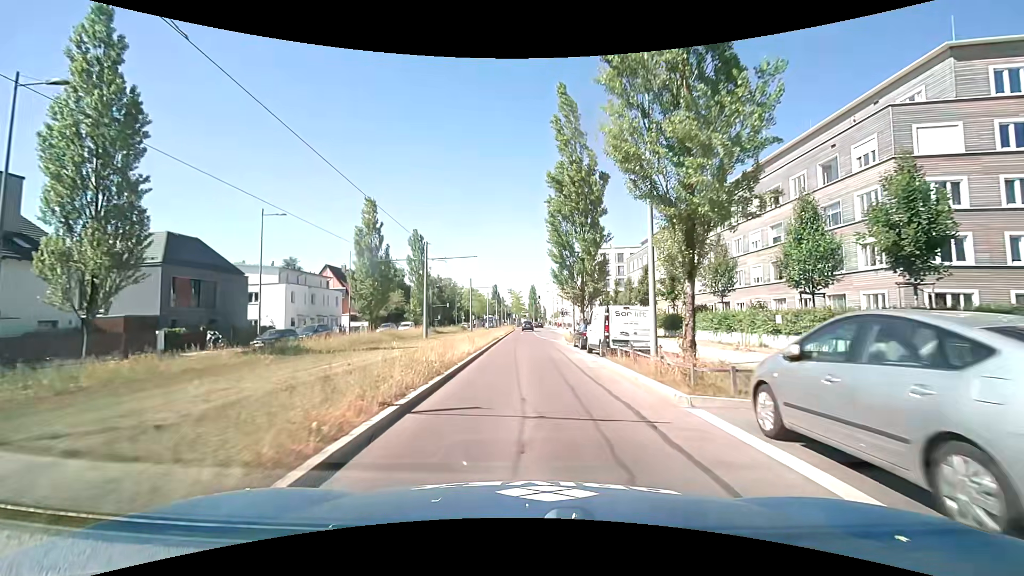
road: secondary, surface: asphalt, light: Day
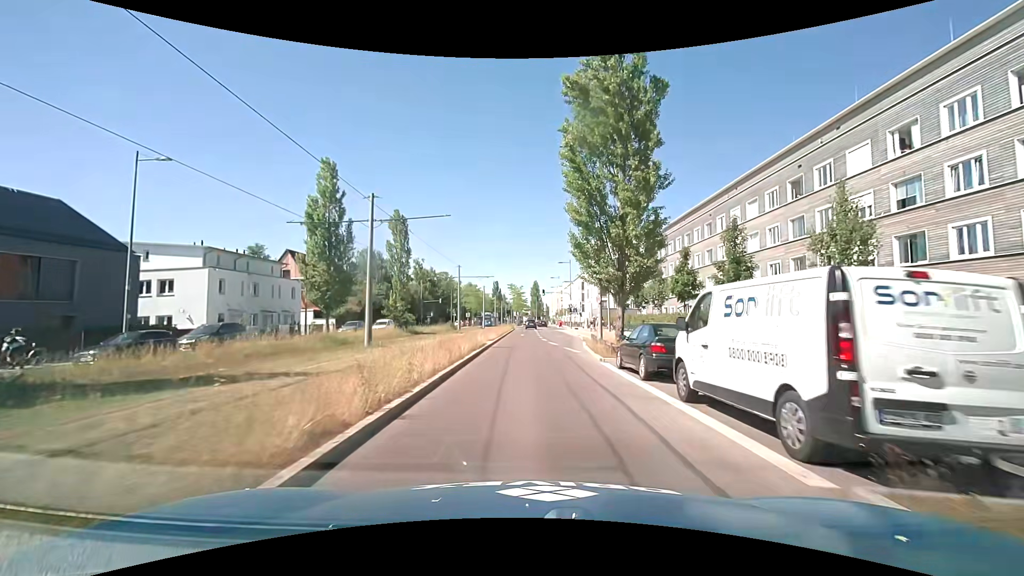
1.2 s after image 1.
(0.0, +13.3) m; 0°
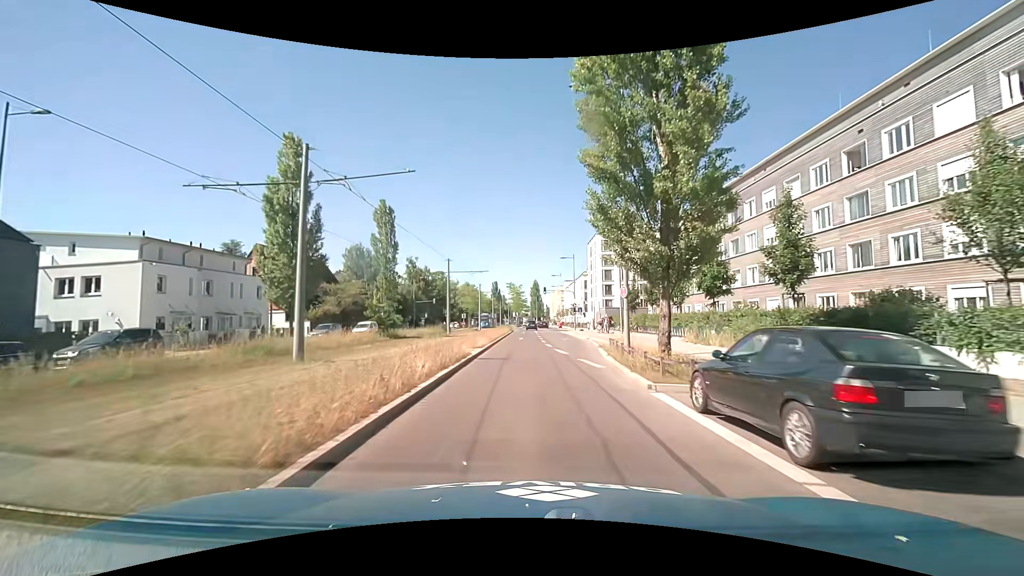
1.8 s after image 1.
(0.0, +6.9) m; 0°
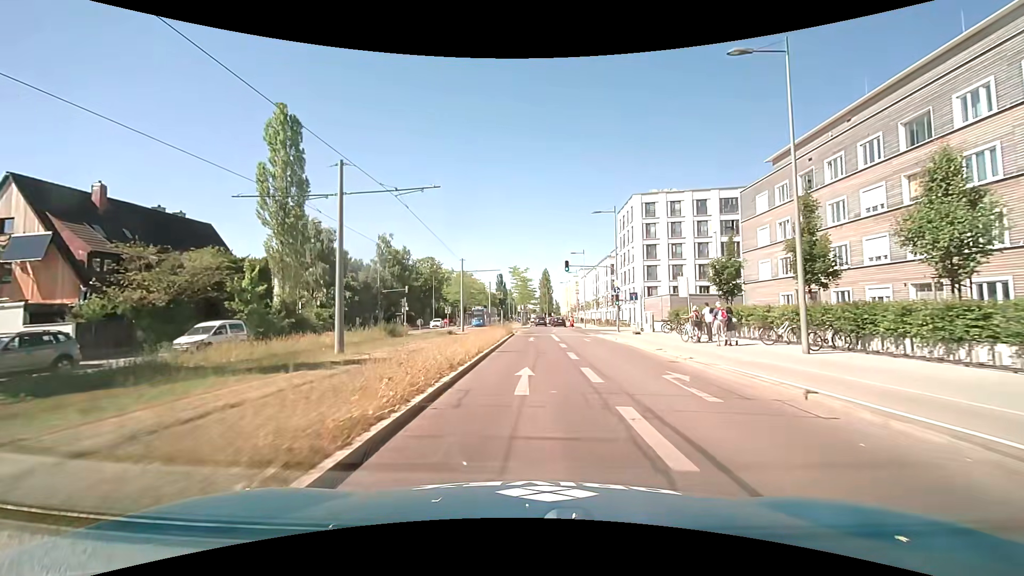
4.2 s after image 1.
(-0.2, +28.2) m; -1°
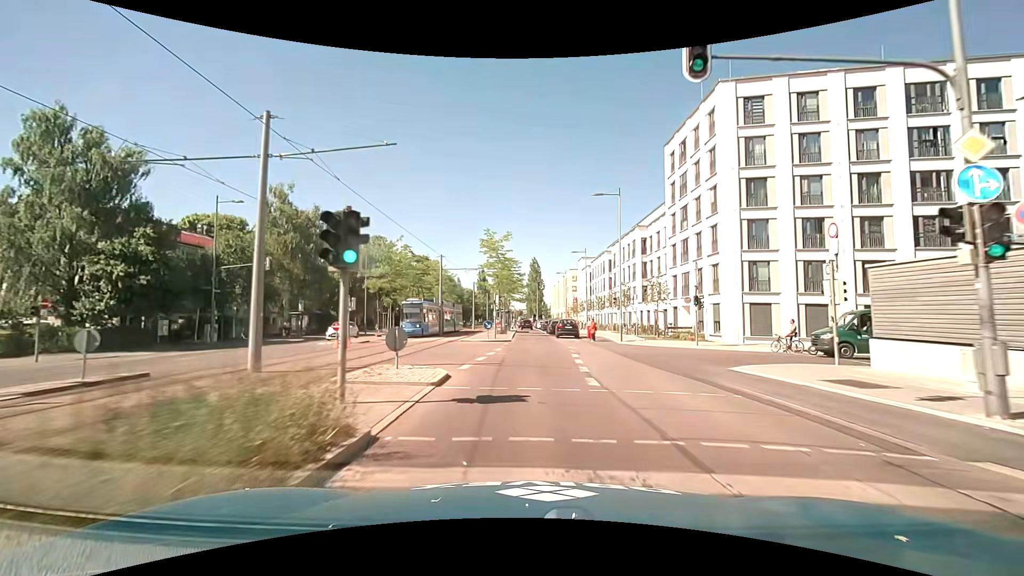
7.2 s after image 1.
(+0.3, +34.8) m; +2°
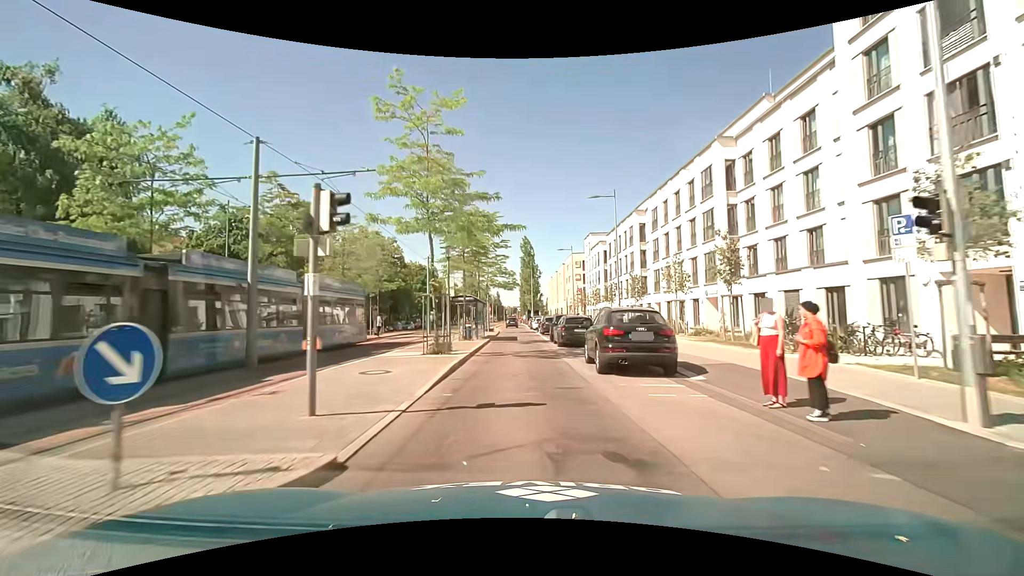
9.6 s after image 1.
(+0.4, +28.2) m; 0°
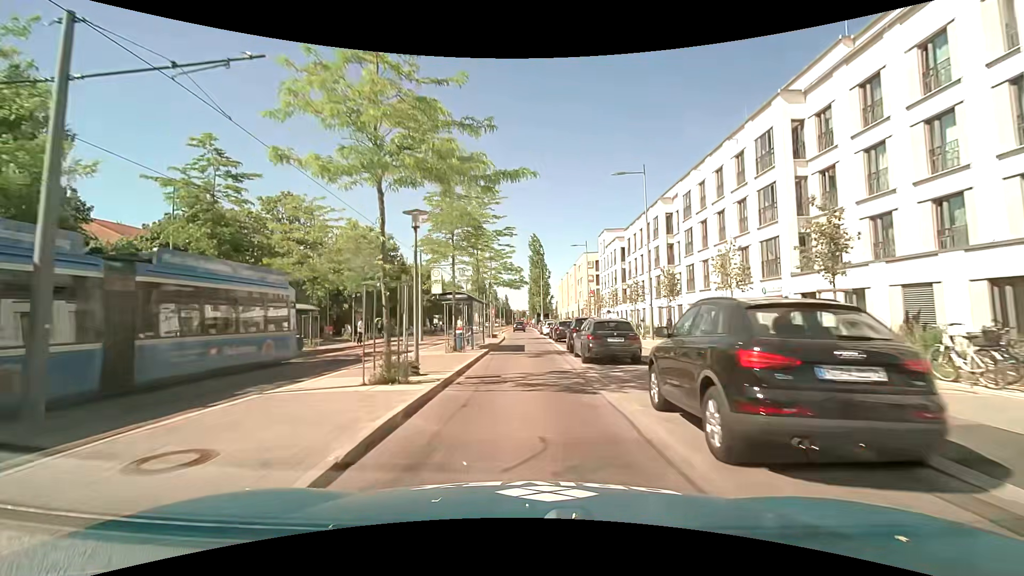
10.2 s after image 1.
(0.0, +6.9) m; 0°
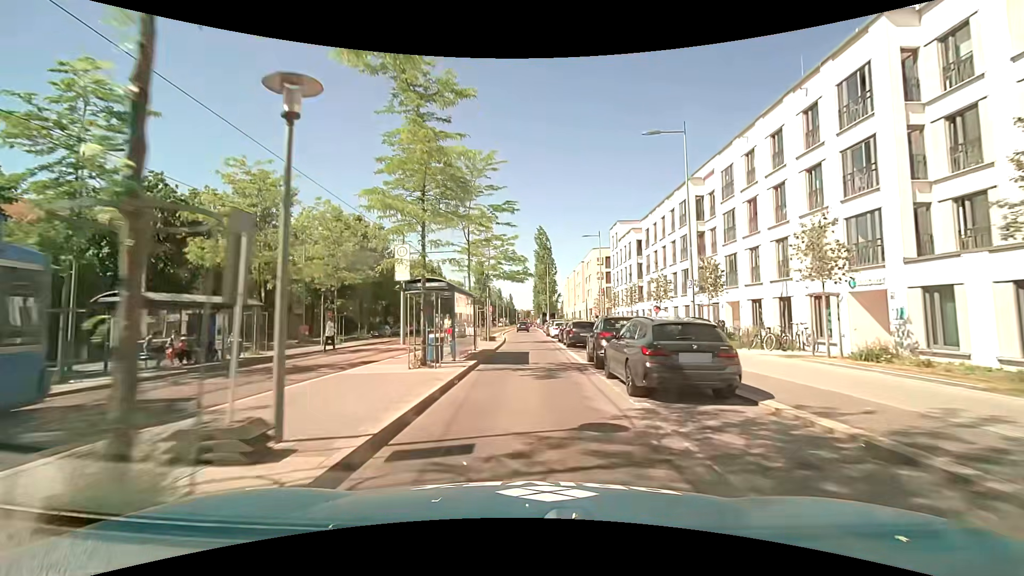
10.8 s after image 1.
(-0.1, +6.8) m; -1°
(0, +10) (0, +20) (0, +30) (0, +40) (0, +50) (-1, +60) (-1, +70) (-1, +80) (-1, +90) (-1, +100) m
